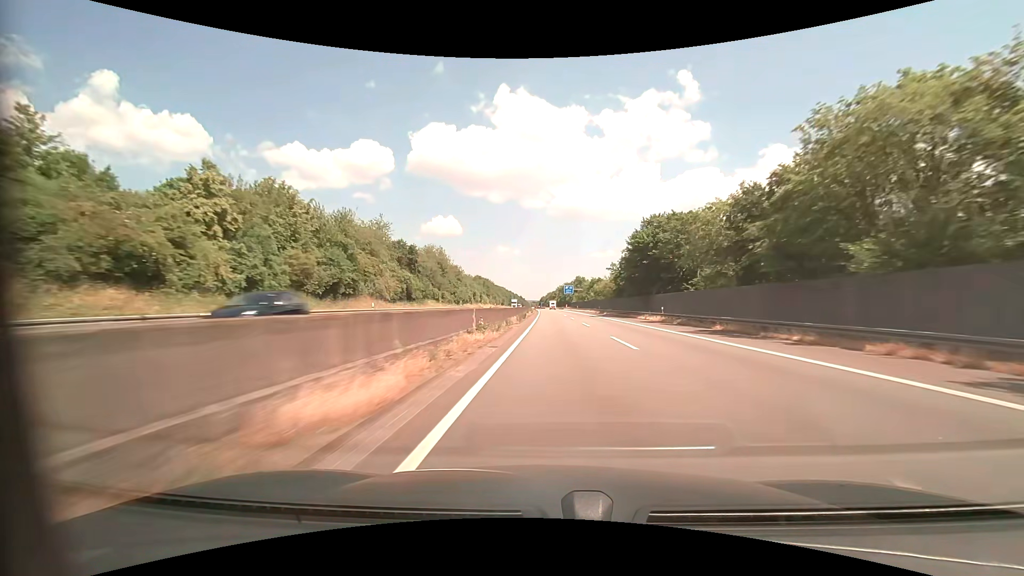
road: motorway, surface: asphalt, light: Day
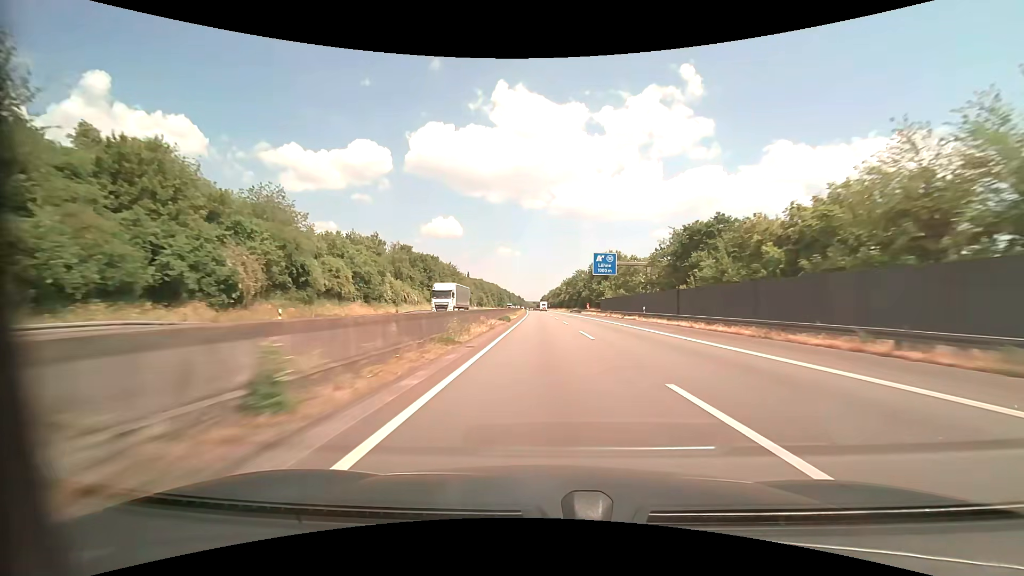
(+0.9, +103.3) m; 0°
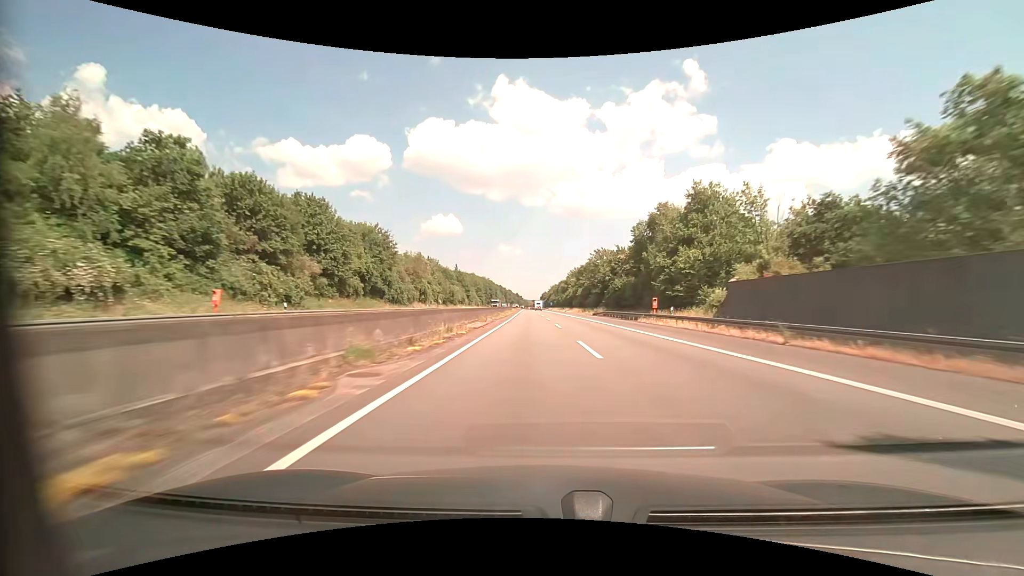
(-0.4, +62.0) m; 0°
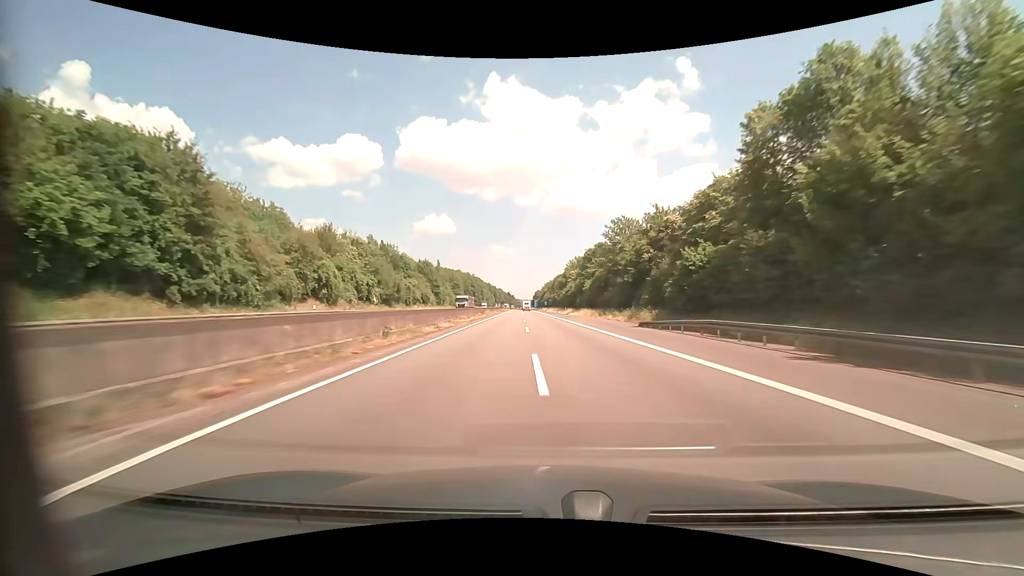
(+0.6, +41.3) m; +1°
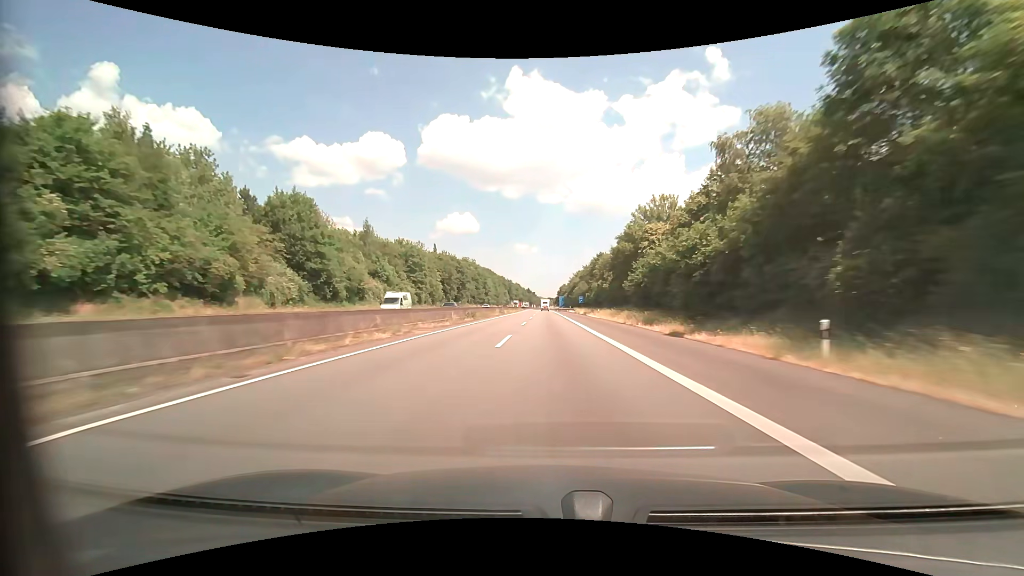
(-1.9, +81.8) m; -3°
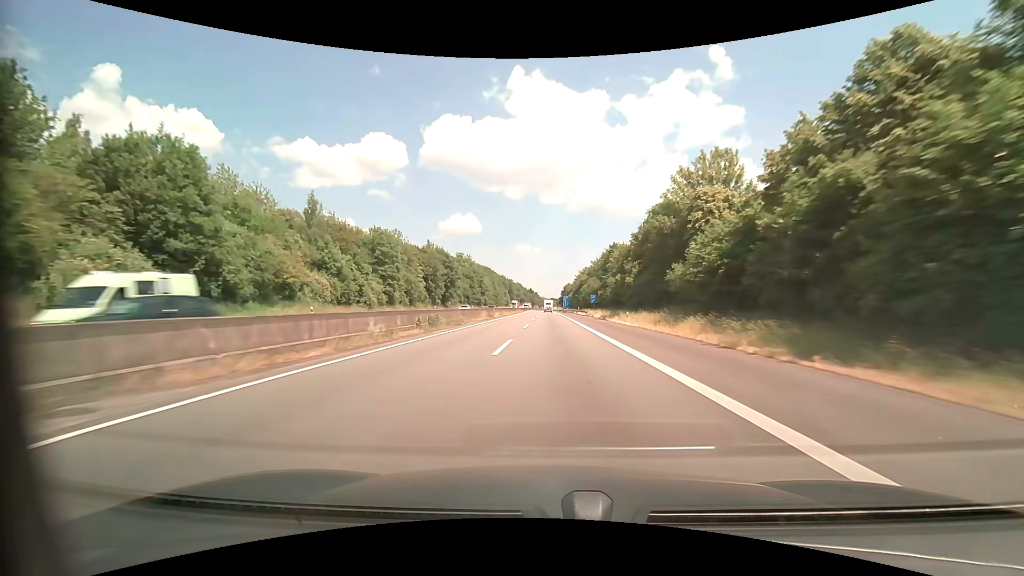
(-0.1, +20.0) m; 0°
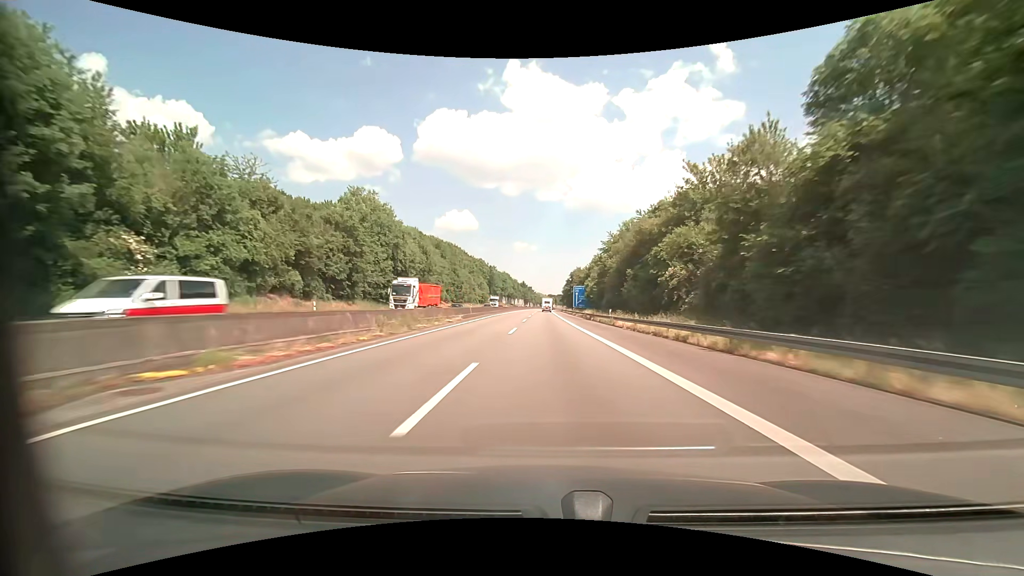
(+0.3, +98.4) m; 0°
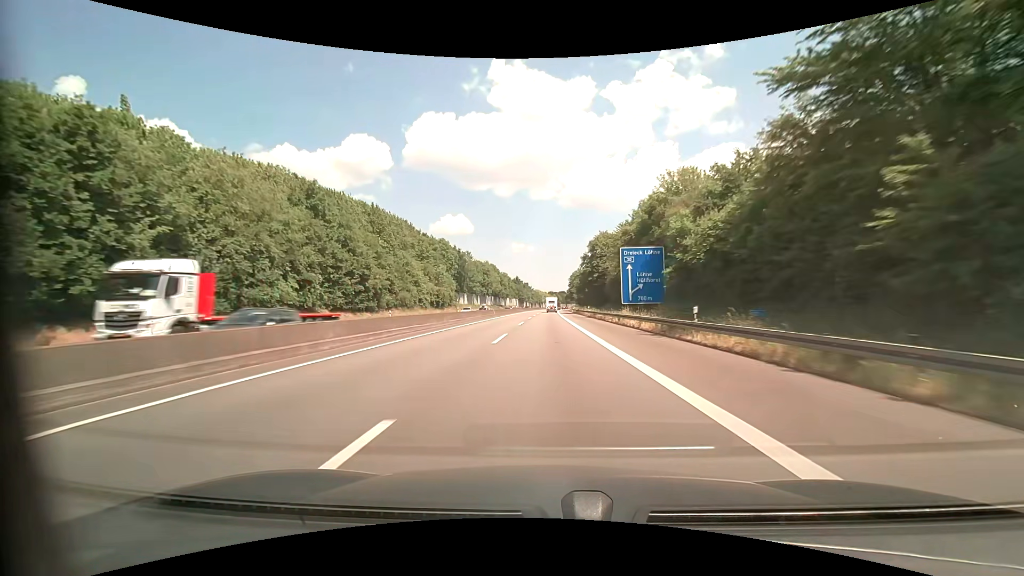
(+0.1, +77.3) m; 0°
(0, +10) (0, +20) (0, +30) (0, +40) (0, +50) (0, +60) (0, +70) (0, +80) (0, +90) (0, +100) m
